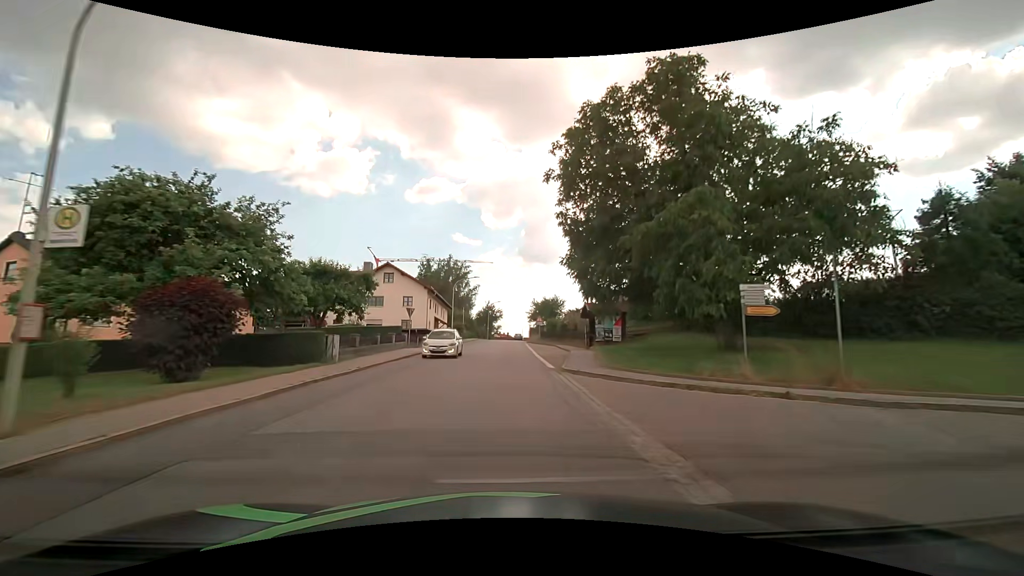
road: tertiary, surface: asphalt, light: Day
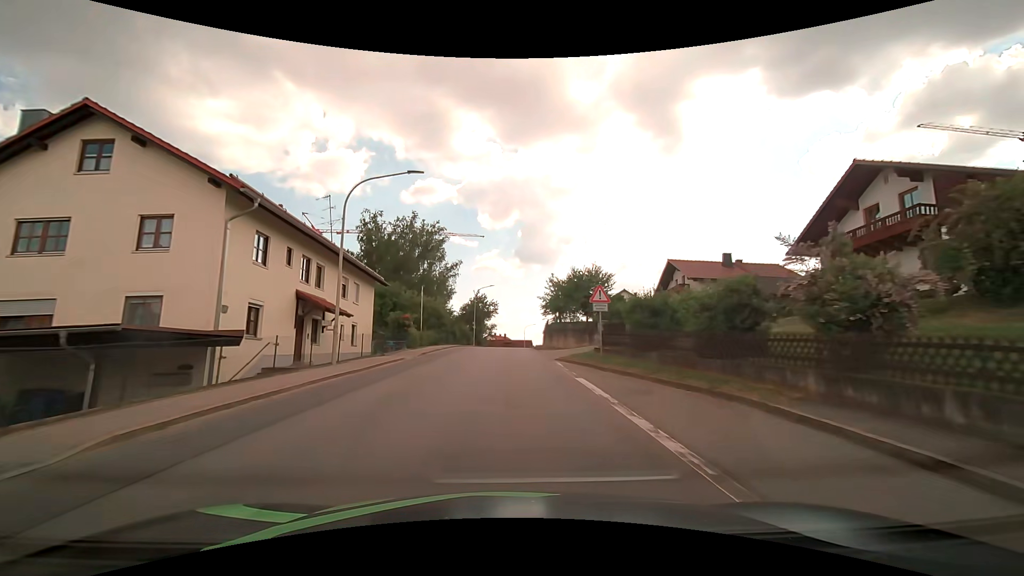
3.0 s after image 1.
(-0.7, +38.1) m; -1°
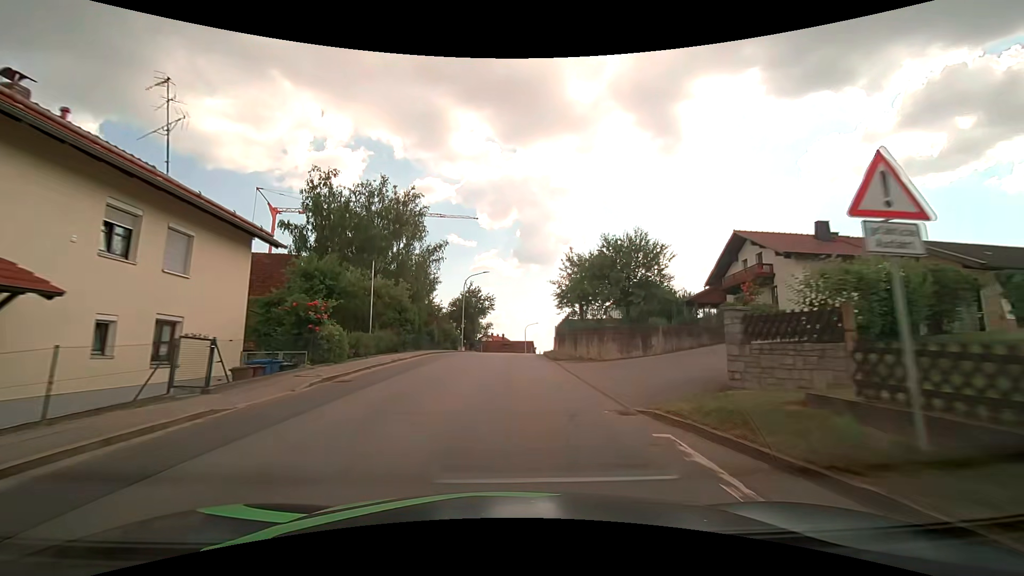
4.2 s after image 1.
(0.0, +15.2) m; 0°
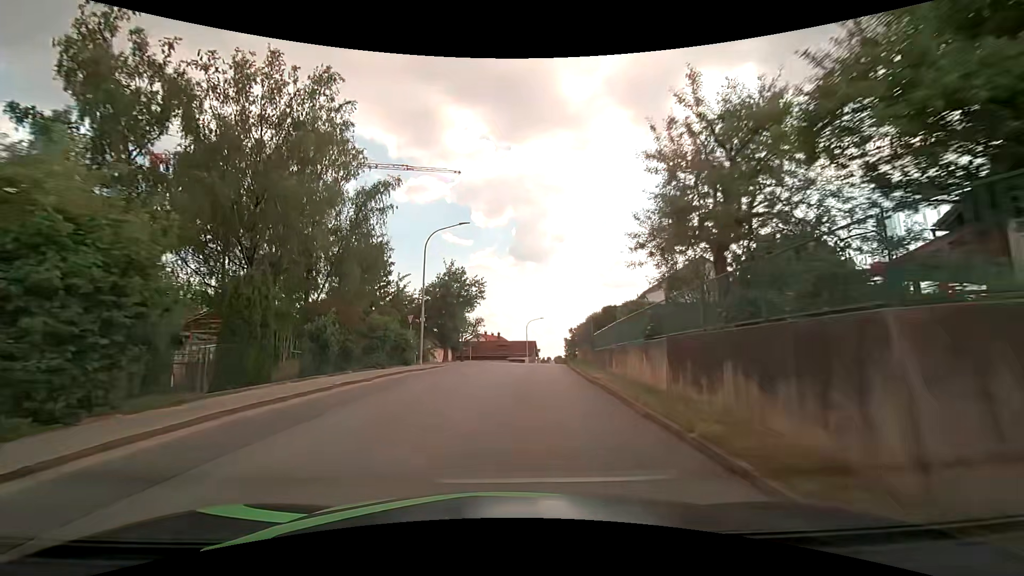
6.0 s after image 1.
(+0.1, +22.9) m; +1°
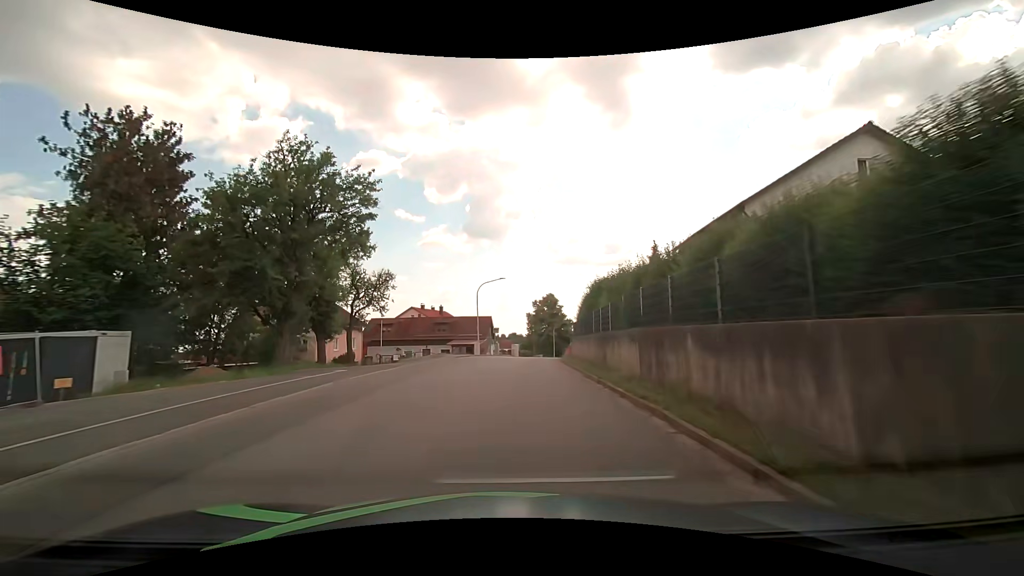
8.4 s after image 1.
(+1.3, +30.8) m; +6°
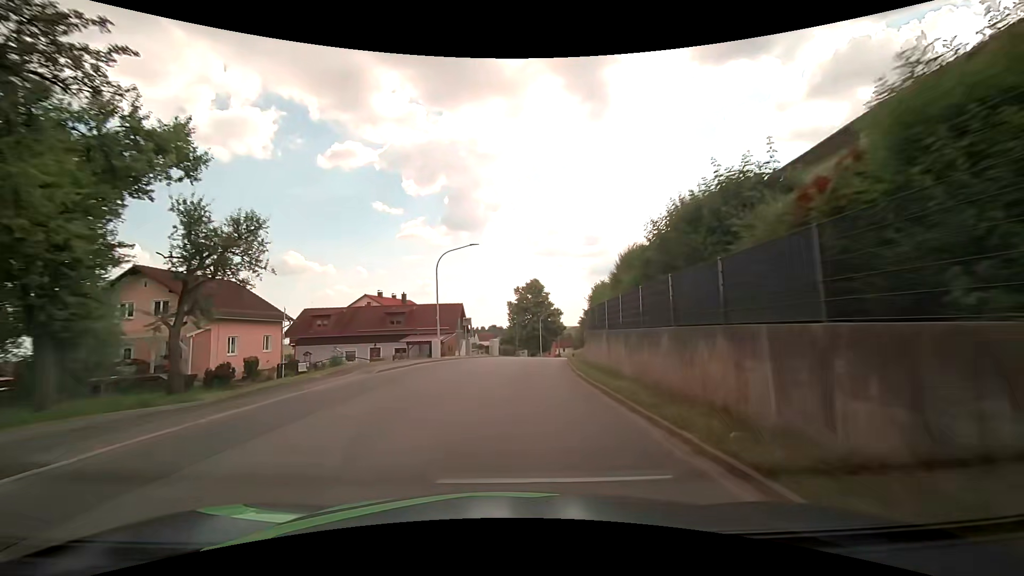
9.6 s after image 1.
(+0.2, +15.6) m; +2°
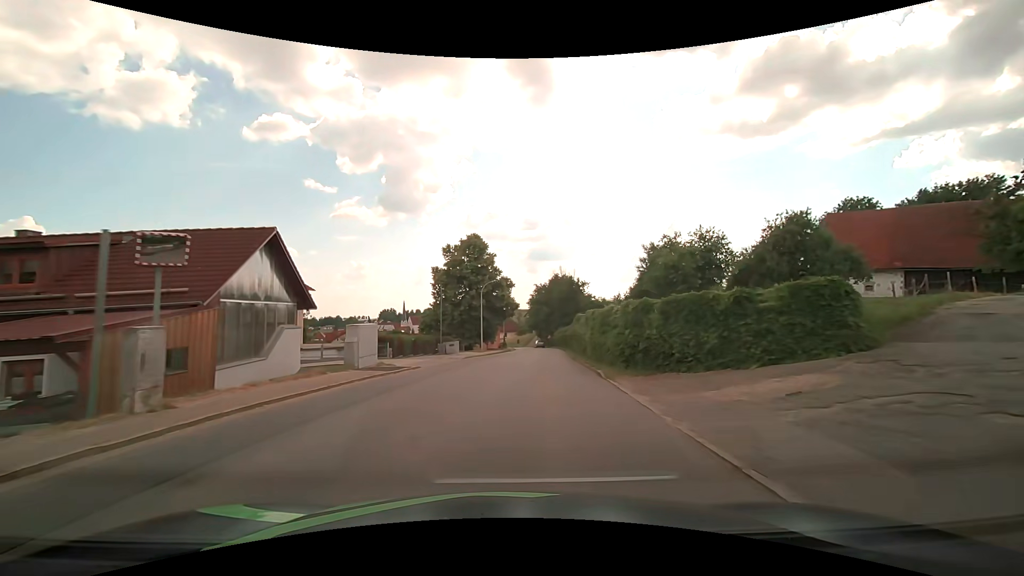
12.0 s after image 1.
(+1.5, +31.5) m; +6°
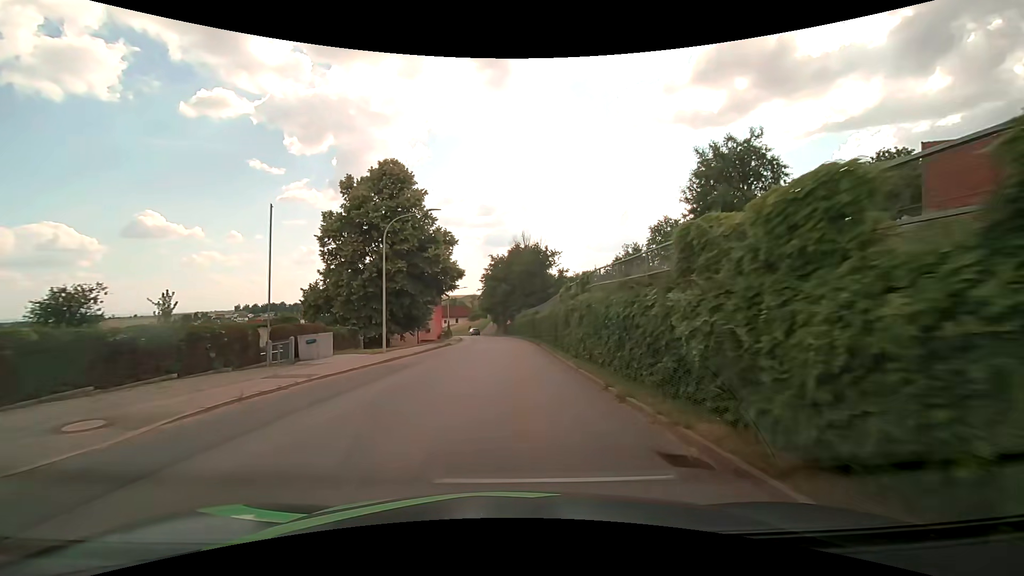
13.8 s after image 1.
(+1.6, +23.7) m; +6°
(0, +10) (0, +20) (0, +30) (0, +40) (0, +50) (-1, +60) (-1, +70) (-3, +80) (-4, +90) (-6, +100) m
